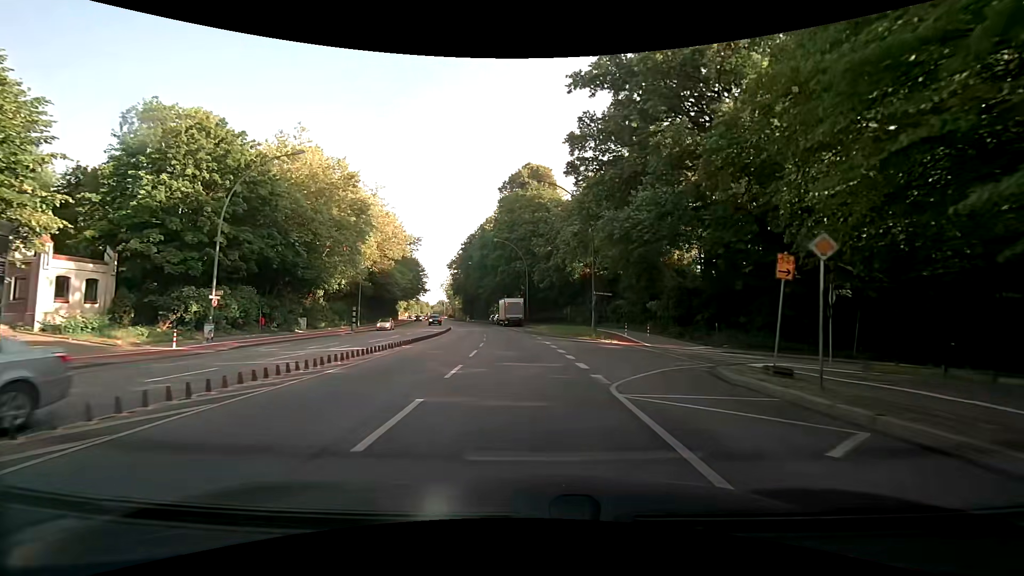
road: secondary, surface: asphalt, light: Day
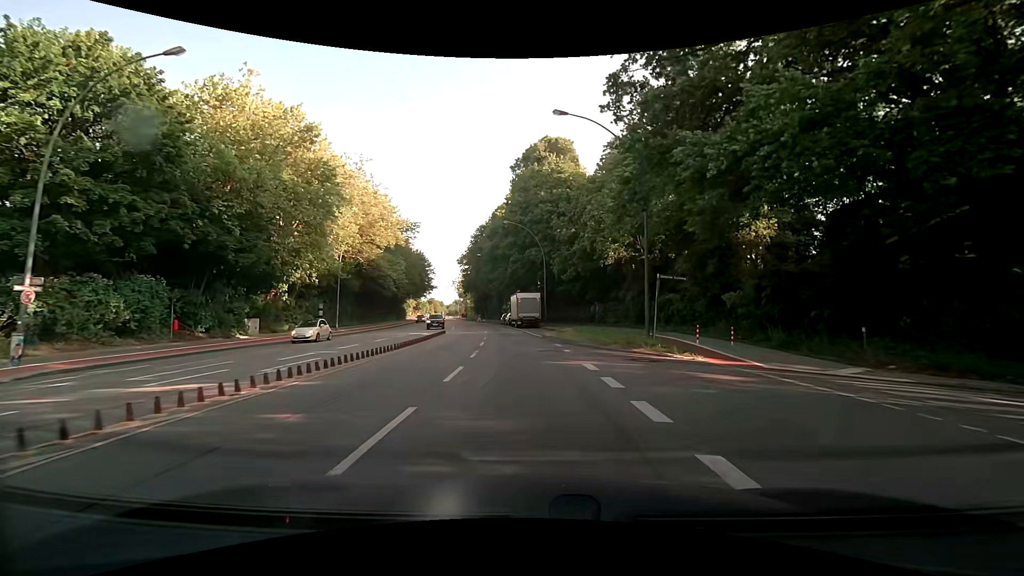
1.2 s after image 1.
(-0.2, +13.0) m; -1°
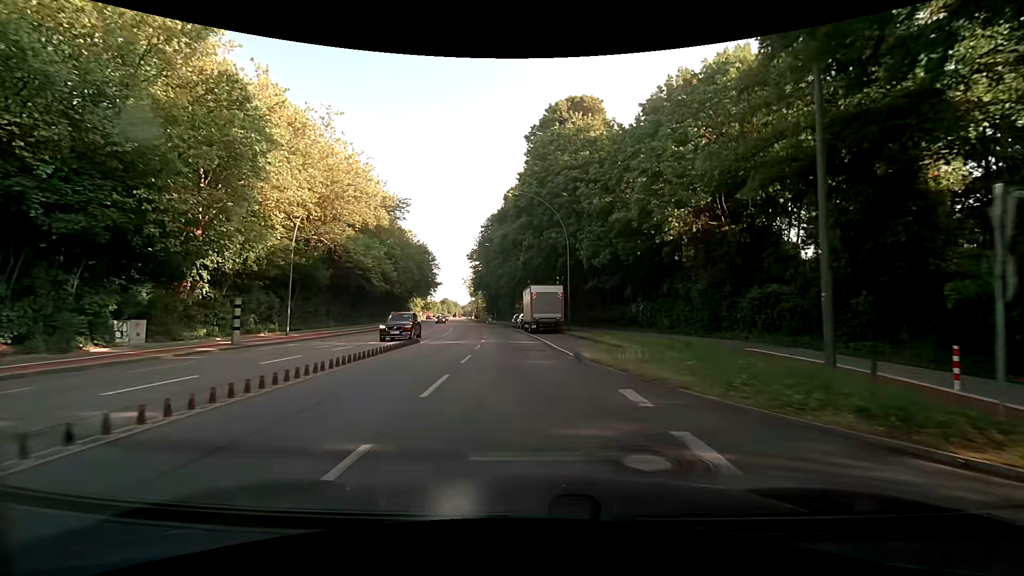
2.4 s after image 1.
(-0.4, +14.3) m; -3°
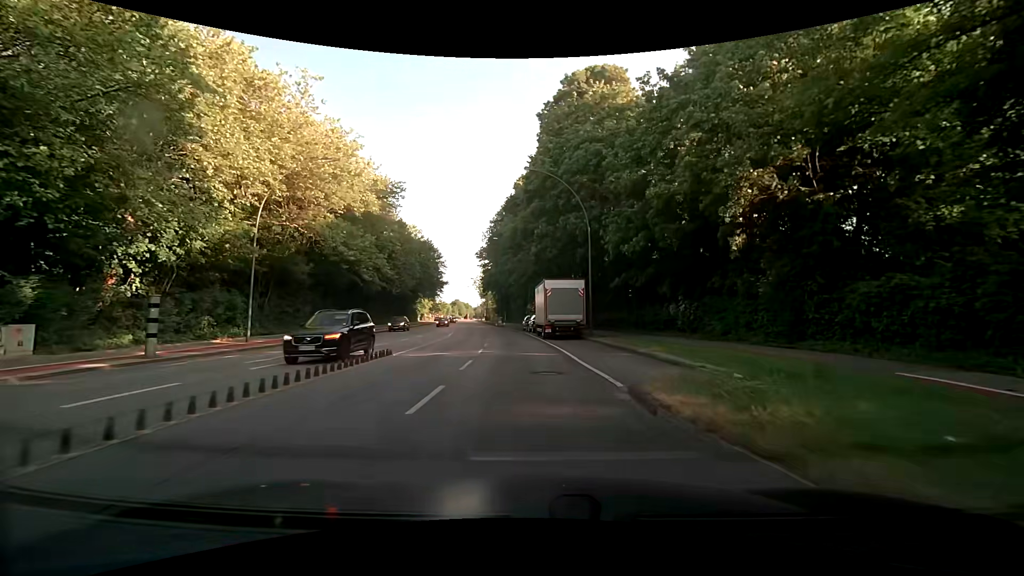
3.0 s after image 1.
(-0.1, +7.4) m; -1°
